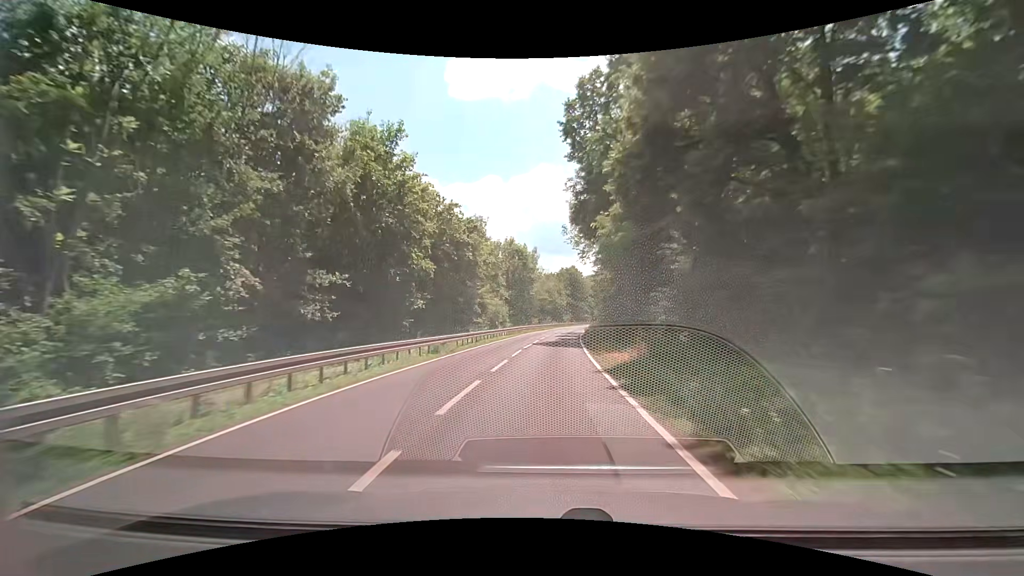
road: secondary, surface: asphalt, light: Day
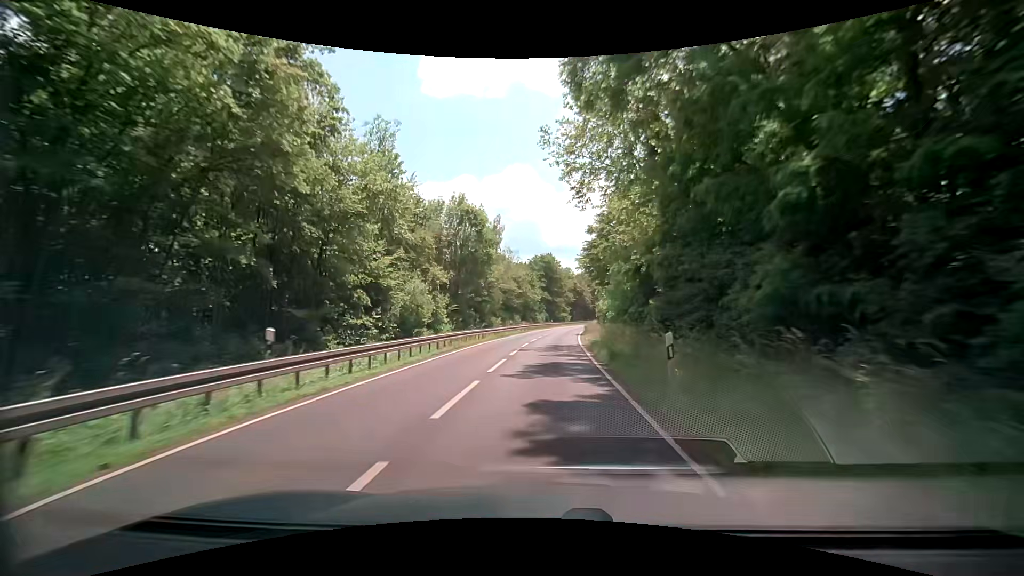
(+0.8, +30.2) m; +3°
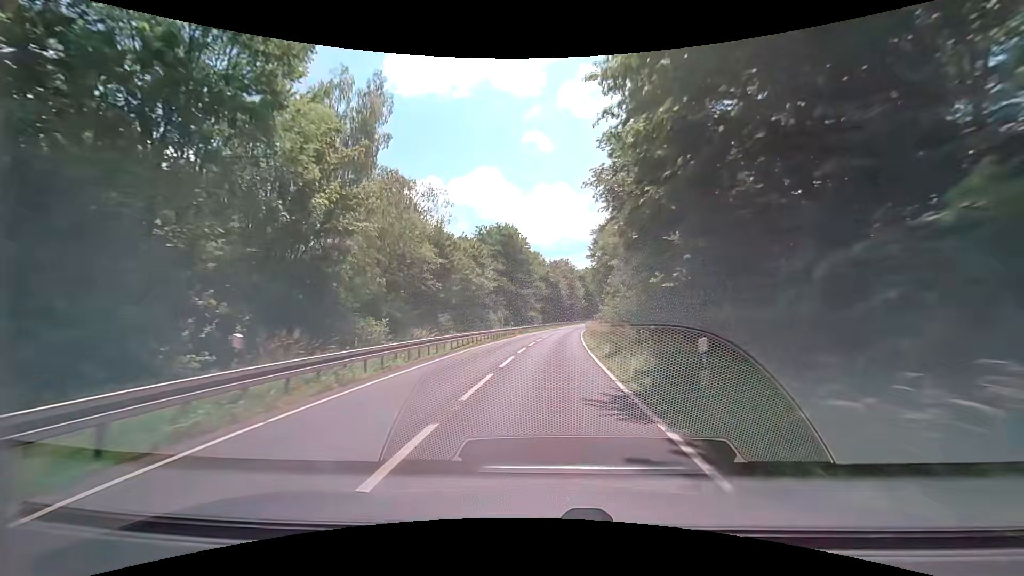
(+1.3, +40.3) m; +3°
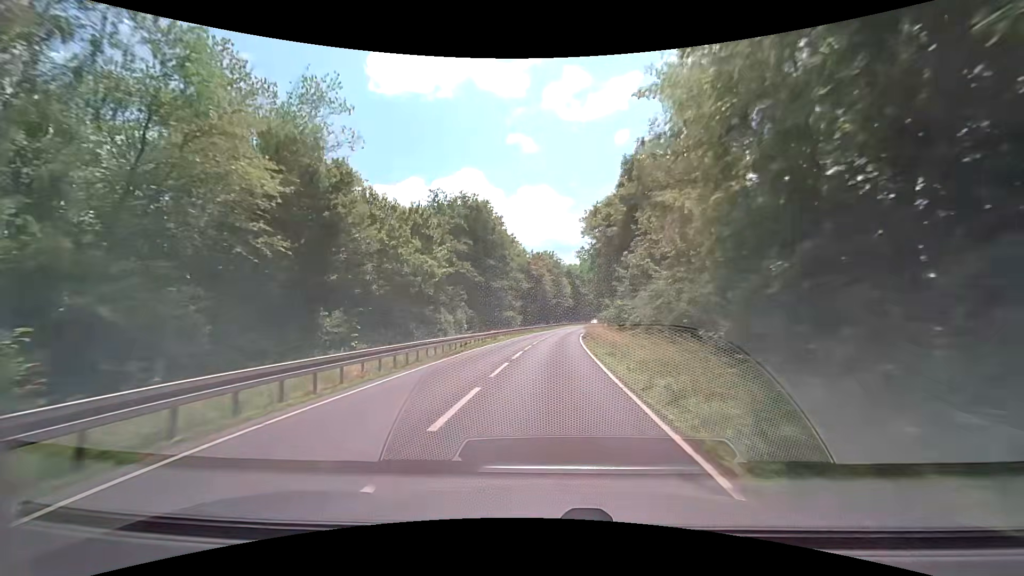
(+0.5, +20.2) m; +3°
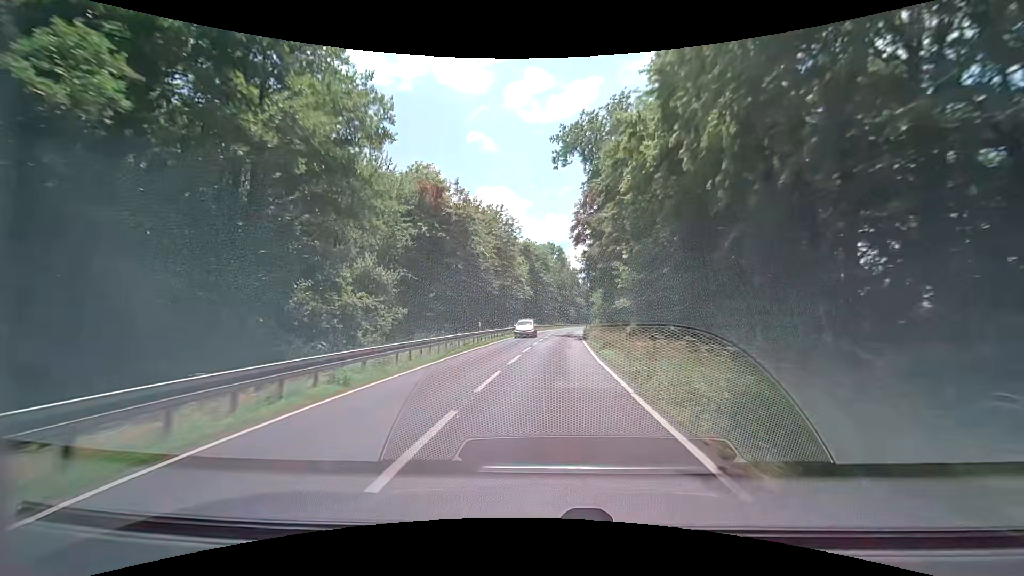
(+1.8, +50.6) m; +5°
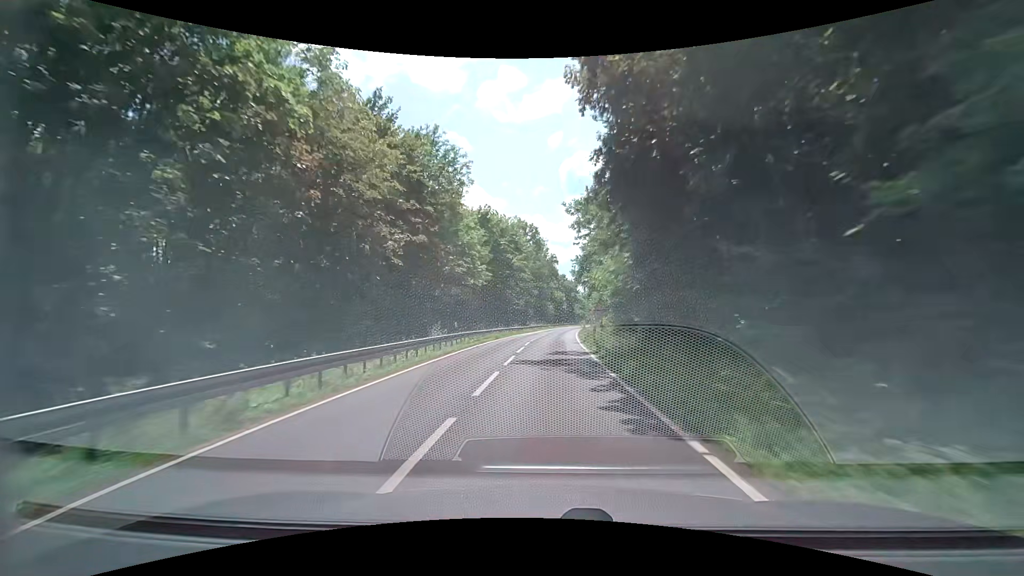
(+0.9, +30.4) m; +3°
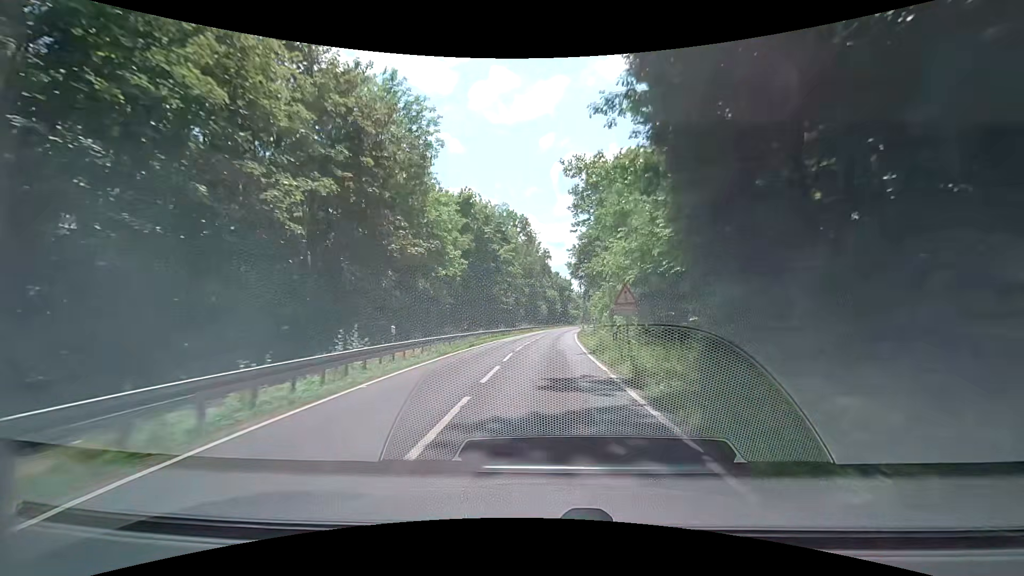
(+0.1, +10.1) m; 0°
